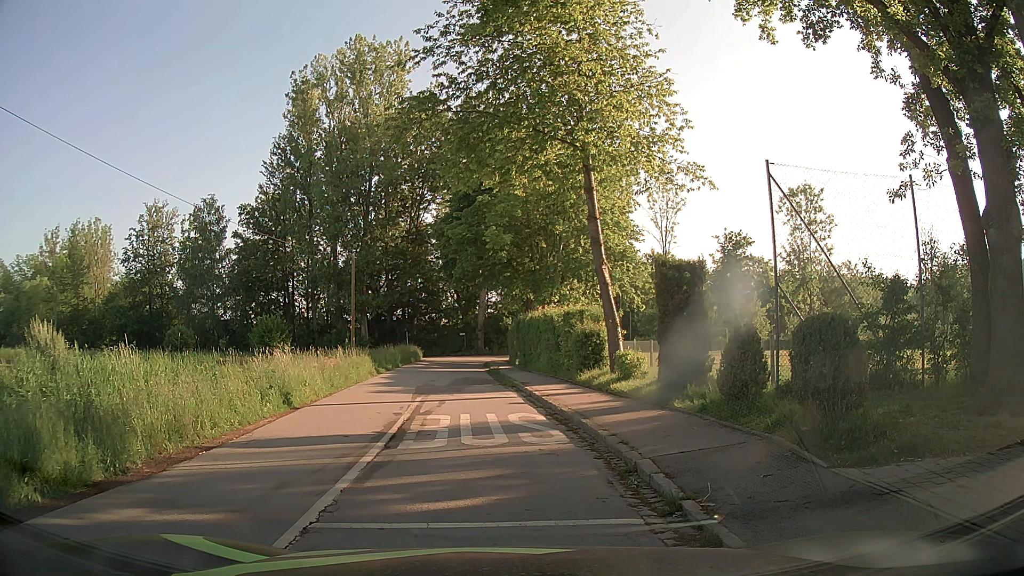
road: residential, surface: asphalt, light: Day
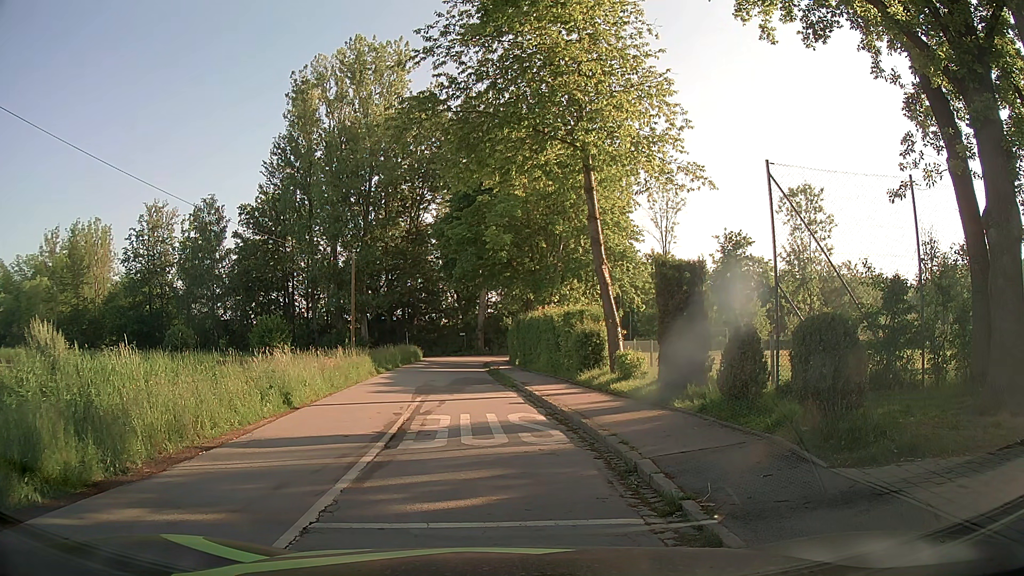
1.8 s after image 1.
(0.0, 0.0) m; 0°
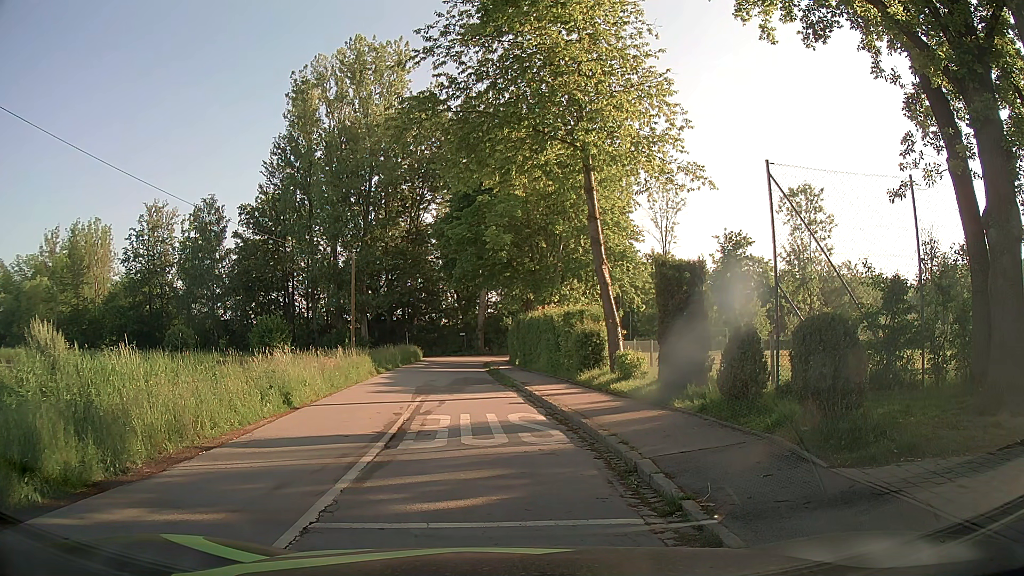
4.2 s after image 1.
(0.0, 0.0) m; 0°
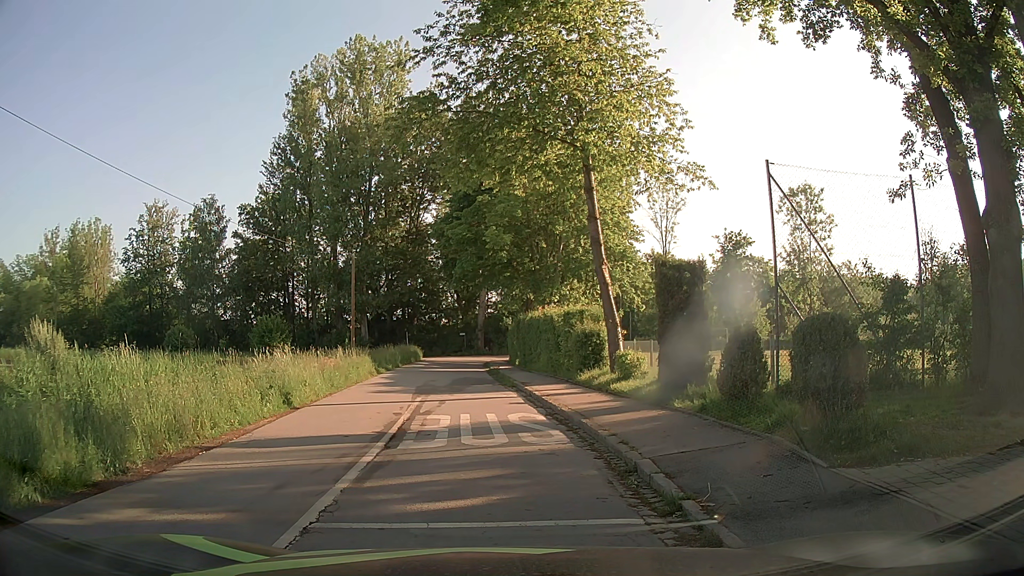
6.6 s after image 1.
(0.0, 0.0) m; 0°
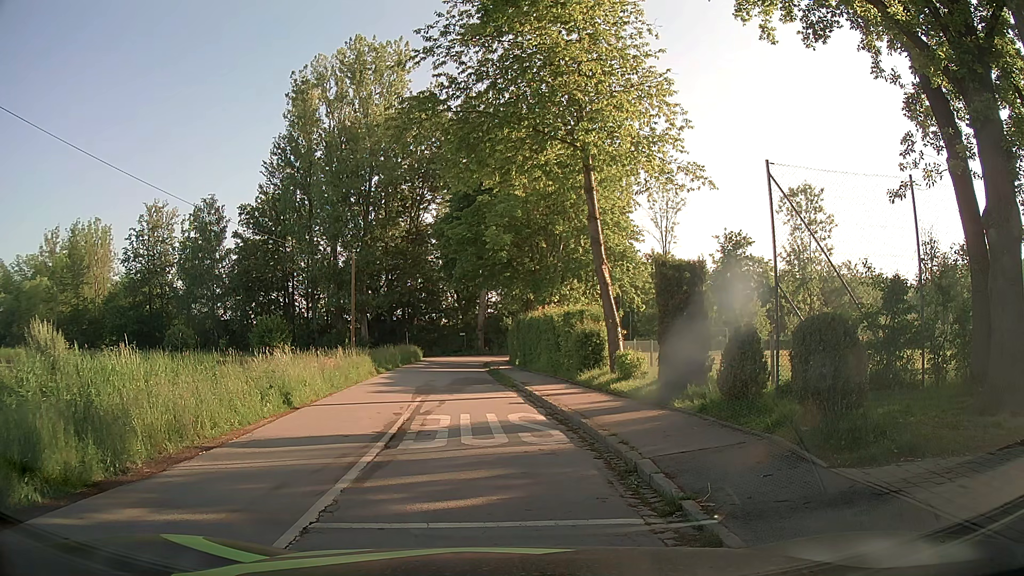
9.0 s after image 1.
(0.0, 0.0) m; 0°
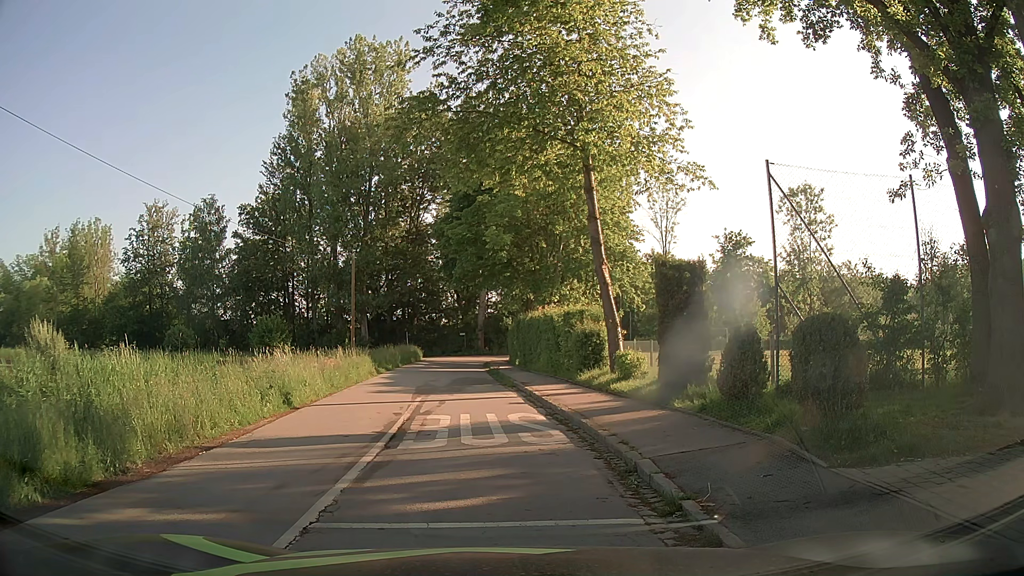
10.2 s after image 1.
(0.0, 0.0) m; 0°
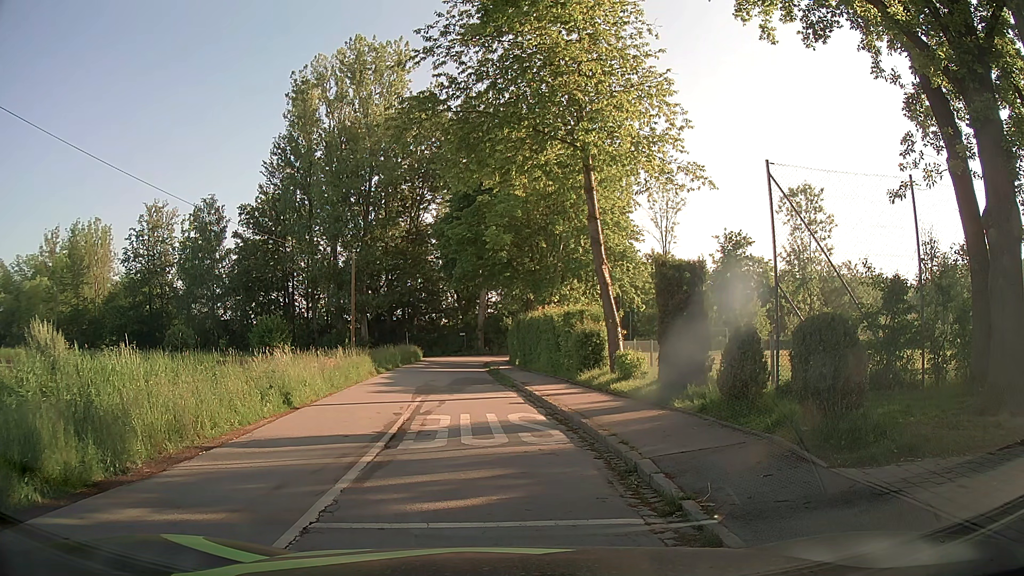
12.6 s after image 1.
(0.0, 0.0) m; 0°
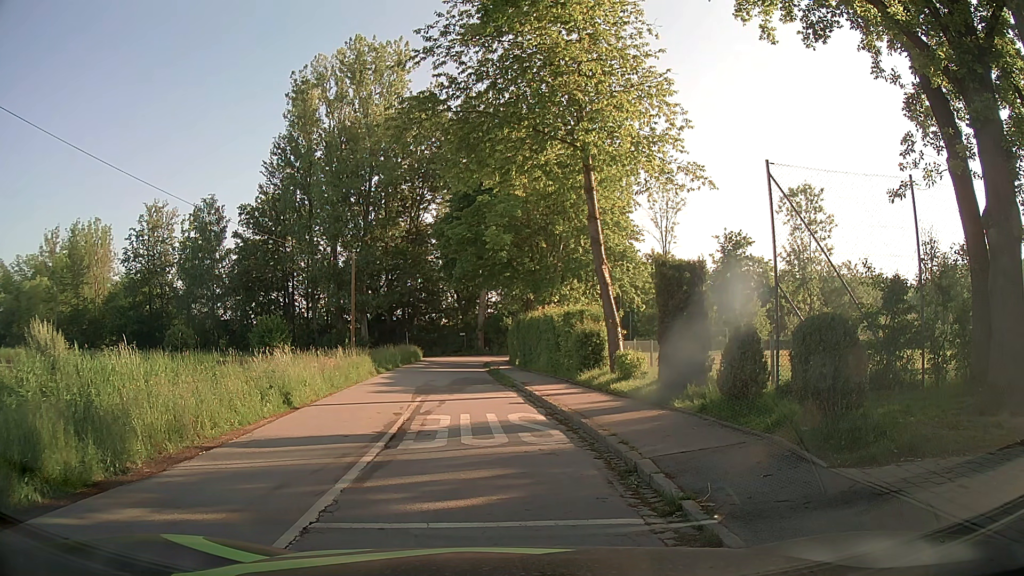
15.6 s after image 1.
(0.0, 0.0) m; 0°
